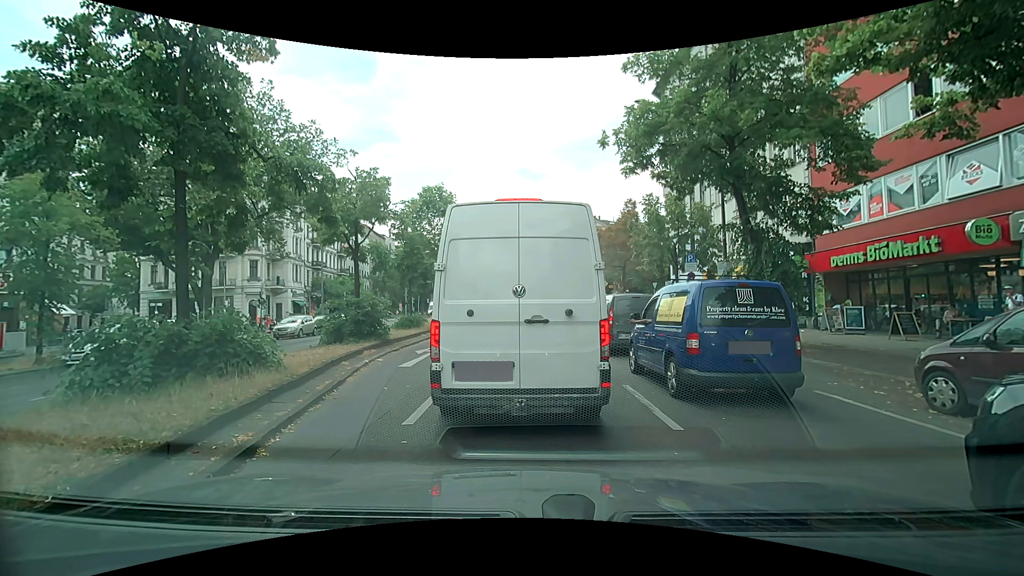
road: primary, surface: asphalt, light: Day
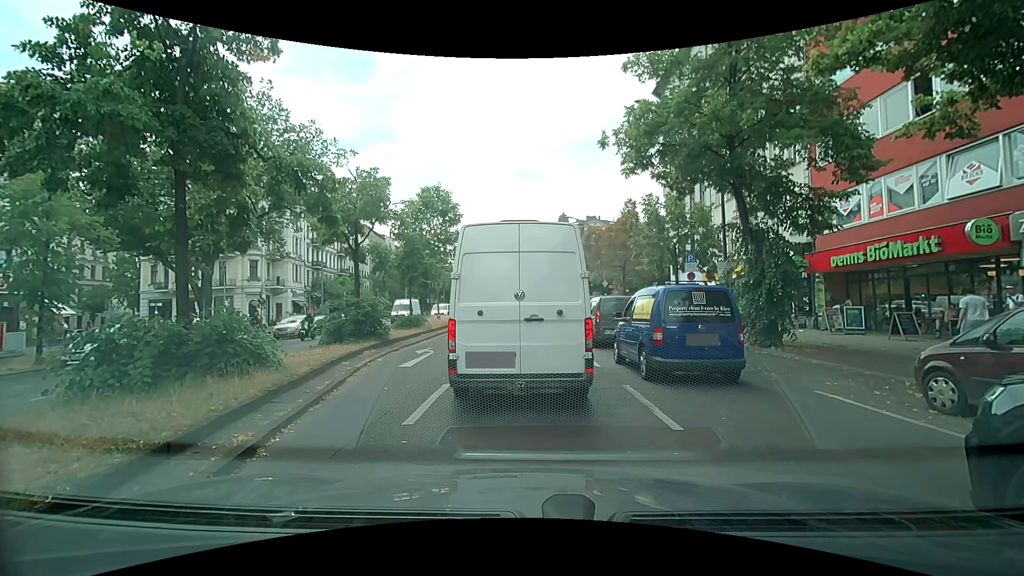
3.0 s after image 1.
(0.0, 0.0) m; 0°
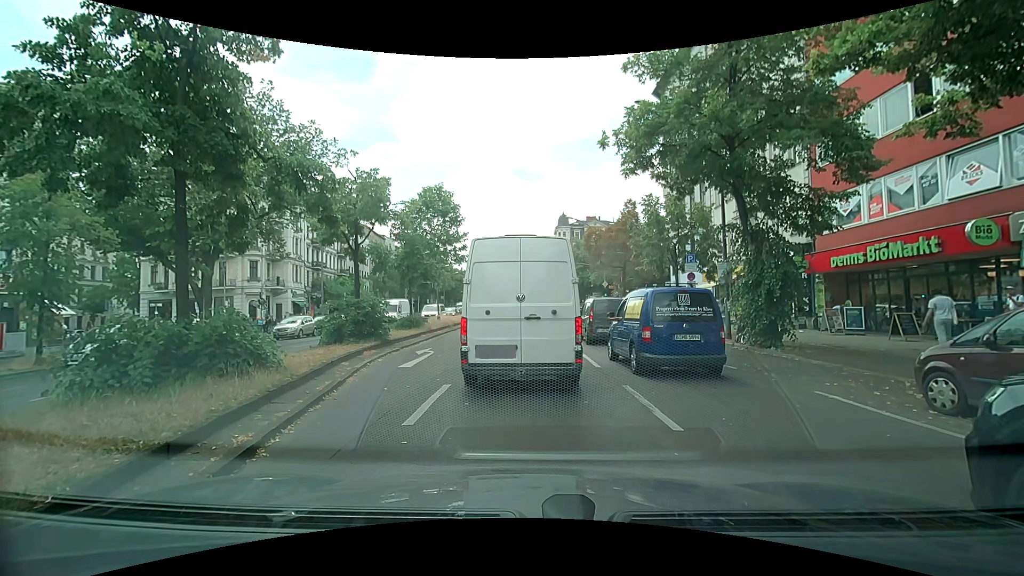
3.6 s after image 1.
(0.0, 0.0) m; 0°
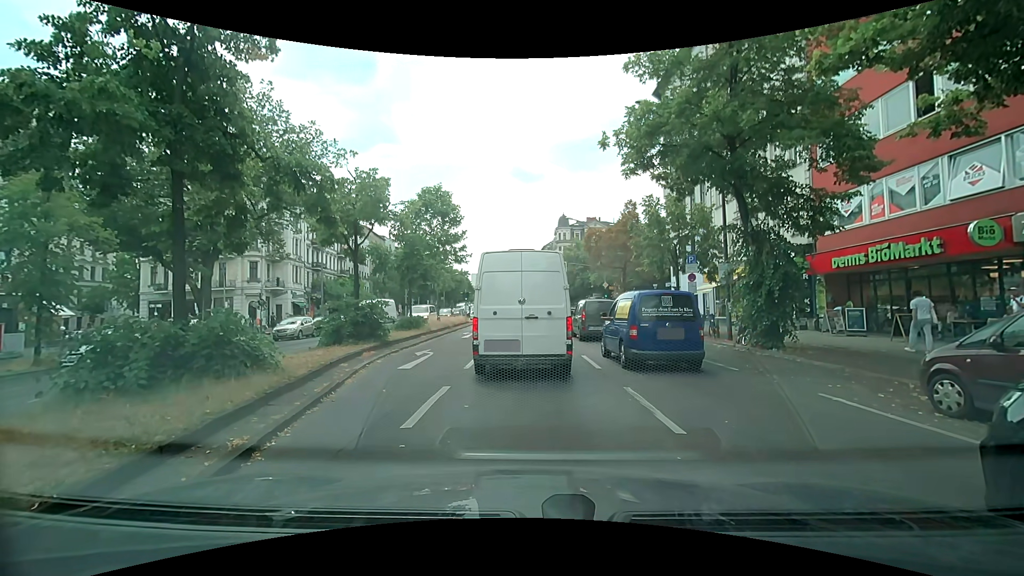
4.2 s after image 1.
(0.0, +0.1) m; 0°
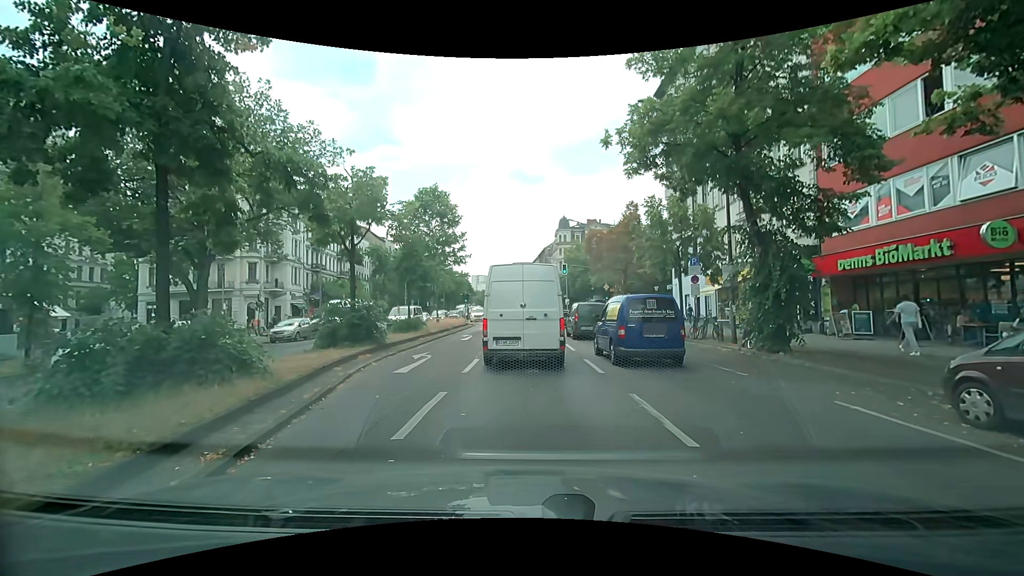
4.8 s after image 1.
(0.0, +0.5) m; 0°
